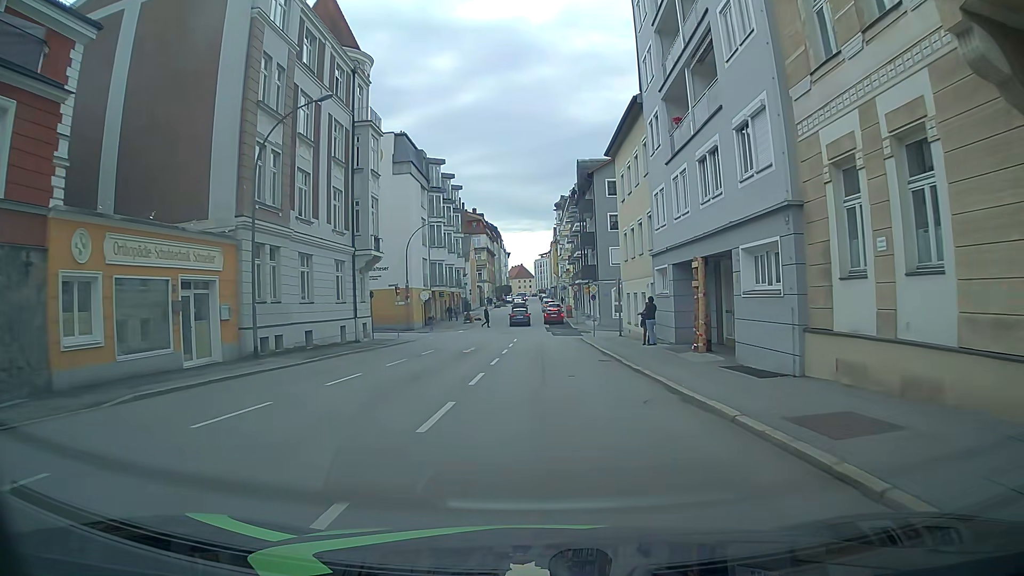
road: tertiary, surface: asphalt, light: Day
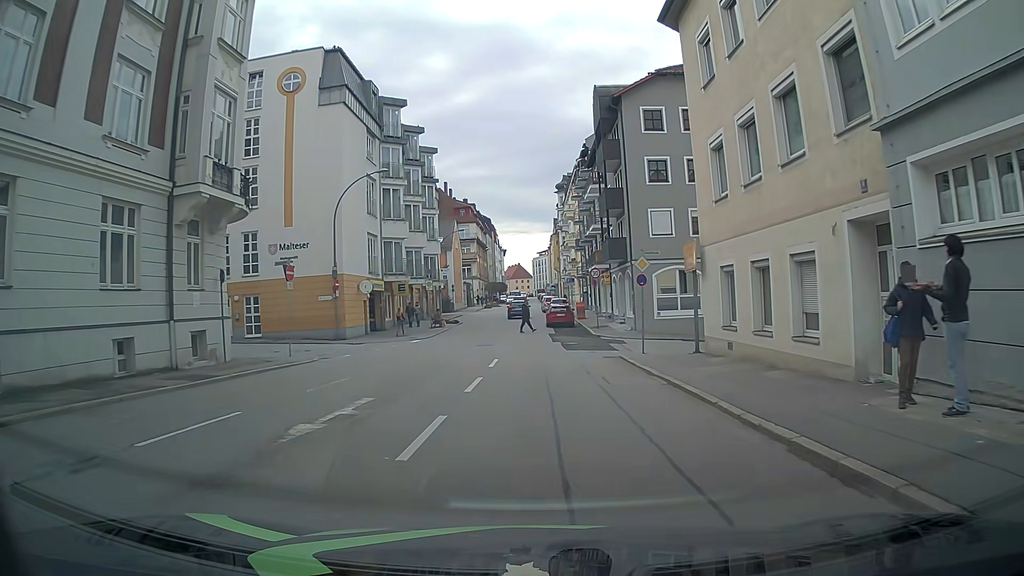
(0.0, +19.6) m; 0°
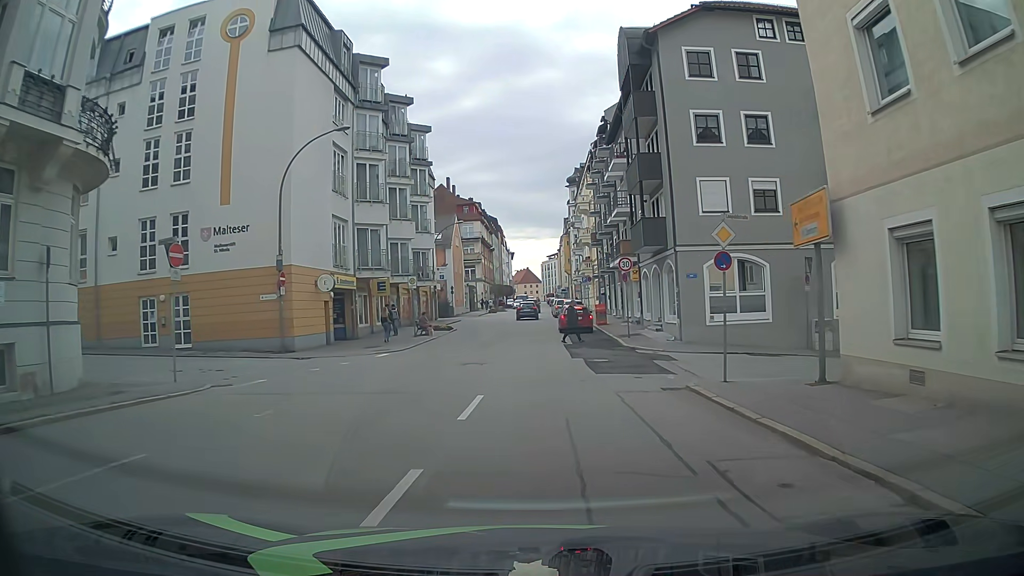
(0.0, +9.1) m; 0°
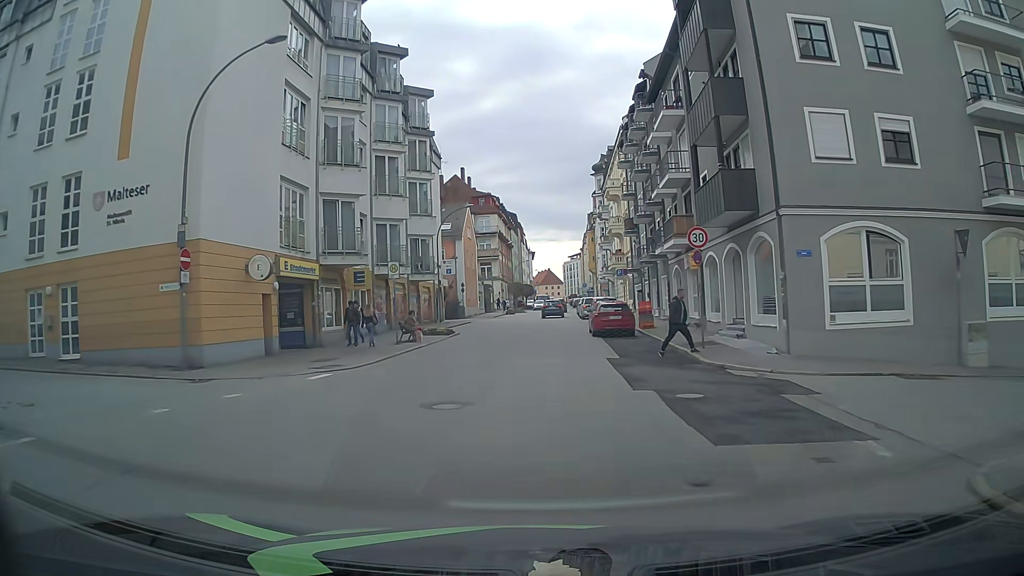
(-0.2, +9.5) m; -3°
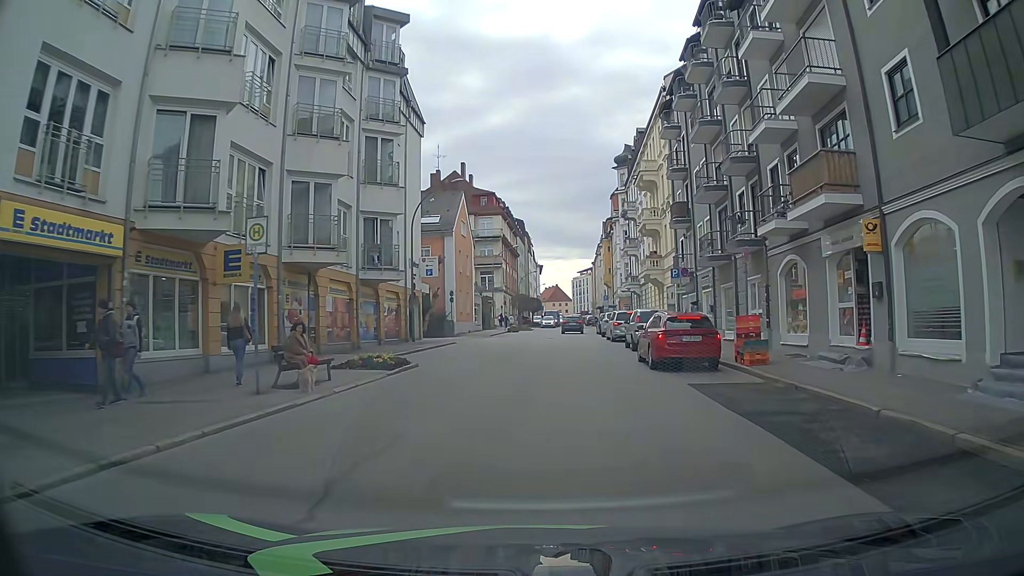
(-0.2, +14.3) m; -1°
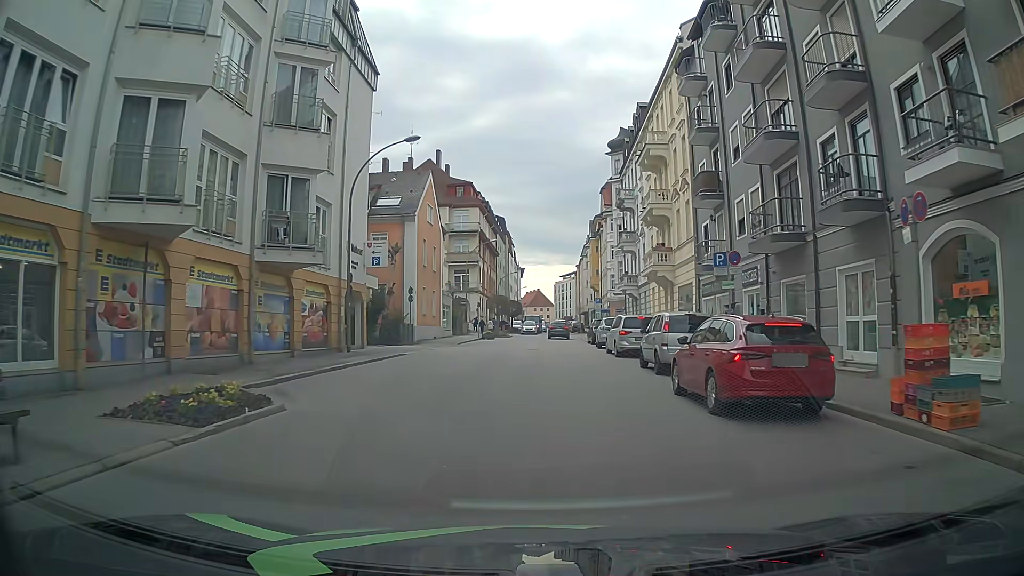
(+0.3, +9.3) m; +2°
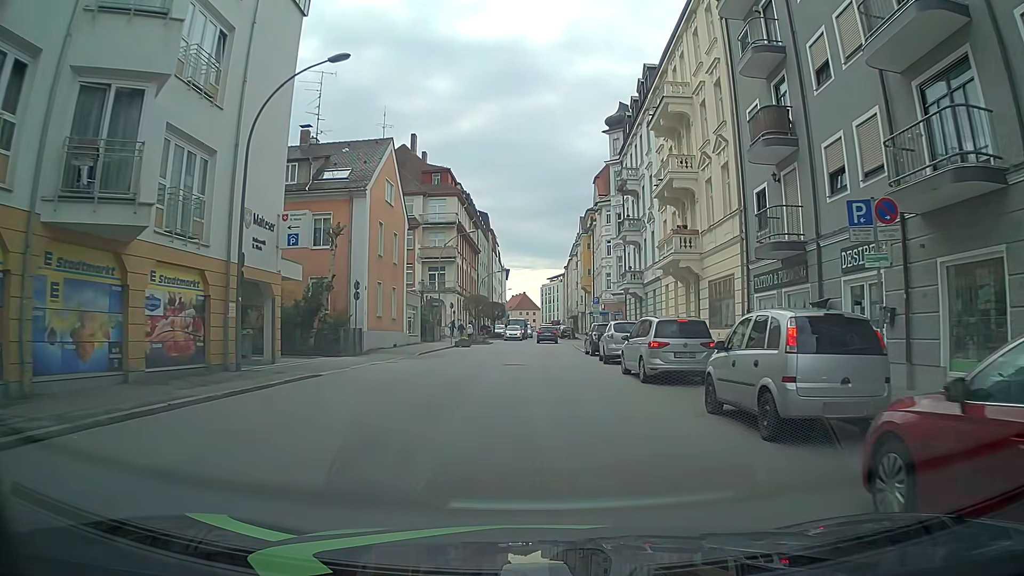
(+0.1, +9.3) m; +1°
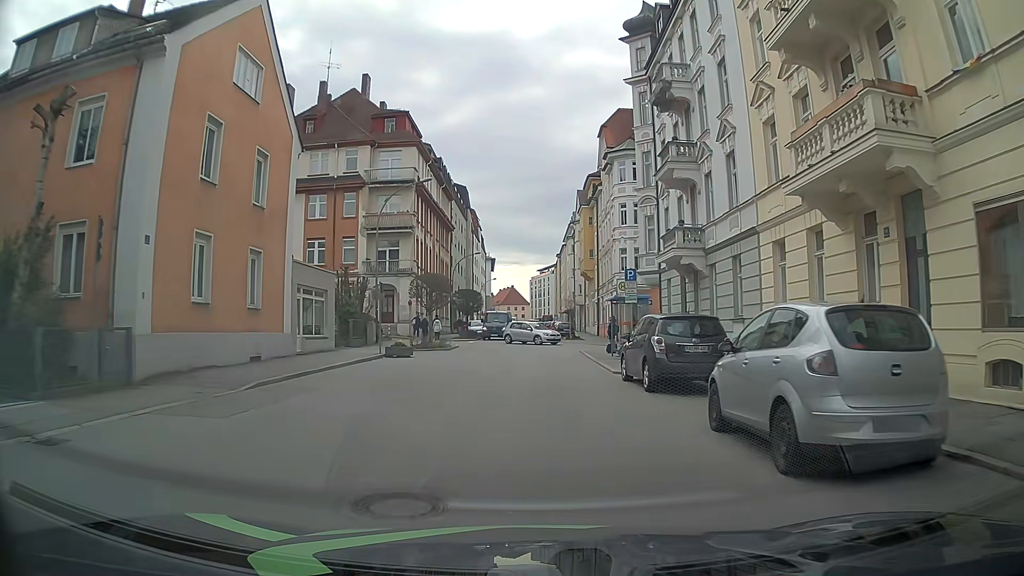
(+0.2, +18.8) m; +1°
(0, +10) (0, +20) (0, +30) (0, +40) (0, +50) (0, +60) (-1, +70) (-1, +80) (-2, +90) (-2, +100) m
